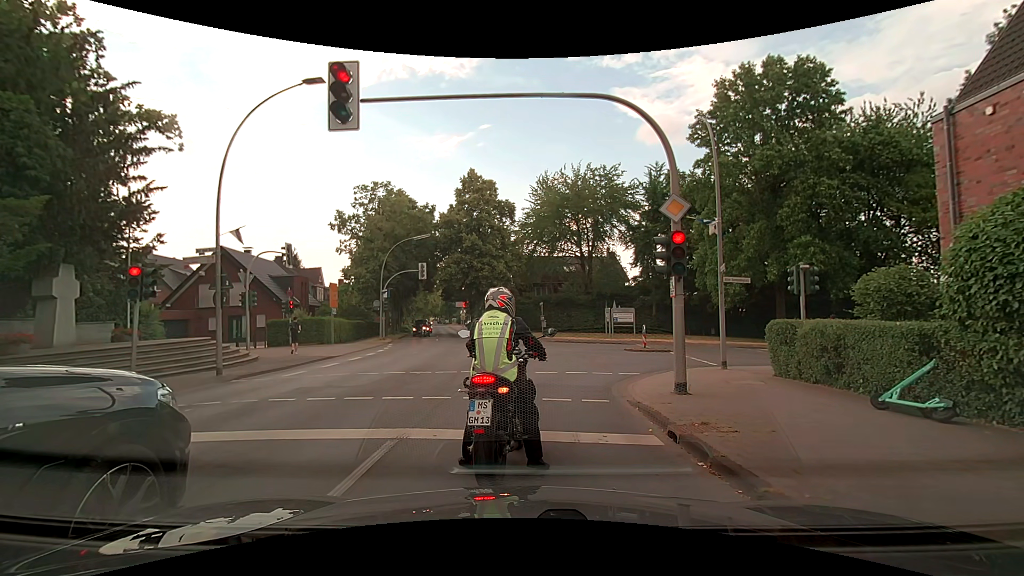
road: secondary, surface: asphalt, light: Day
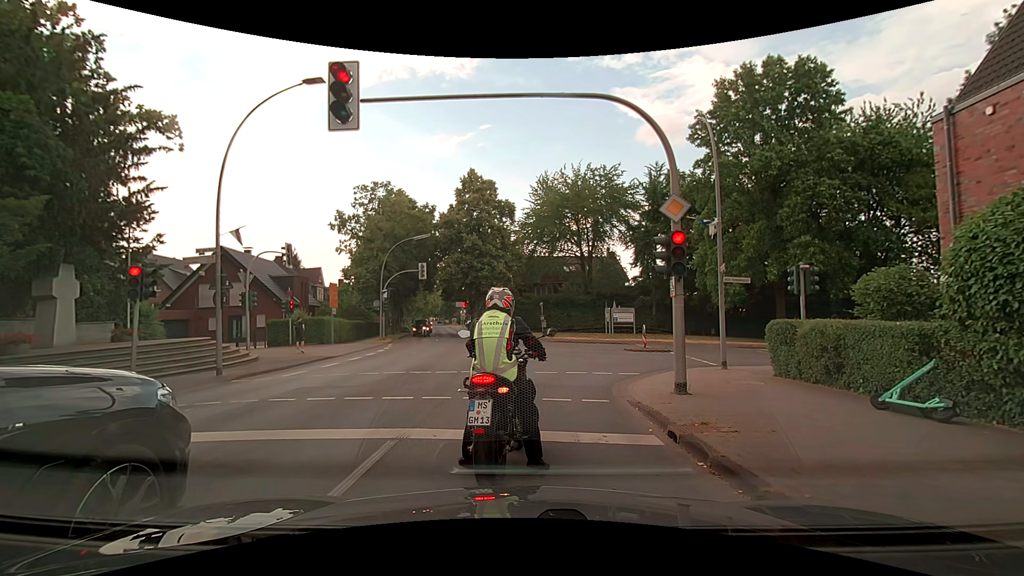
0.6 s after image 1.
(0.0, 0.0) m; 0°
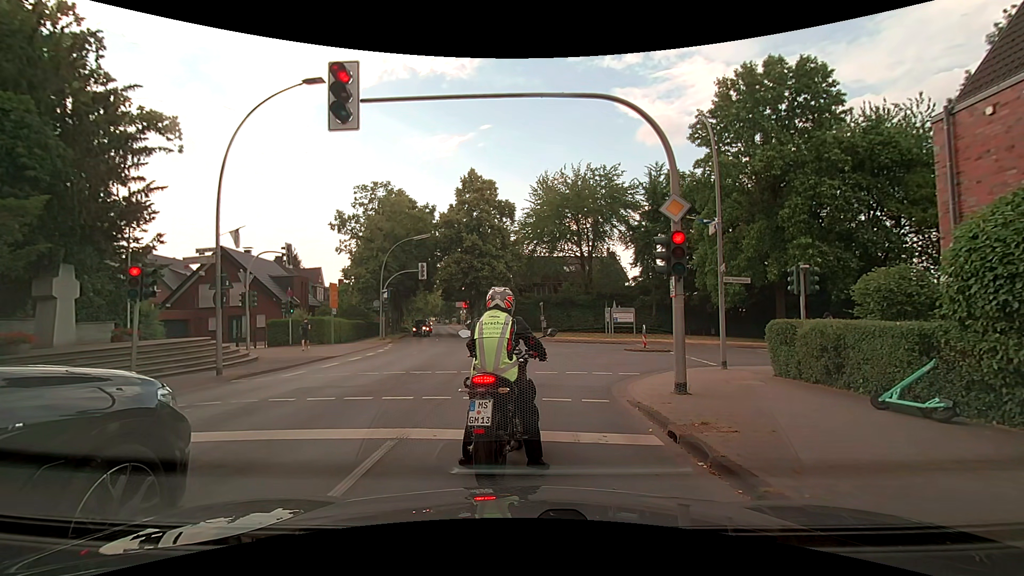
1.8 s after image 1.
(0.0, 0.0) m; 0°
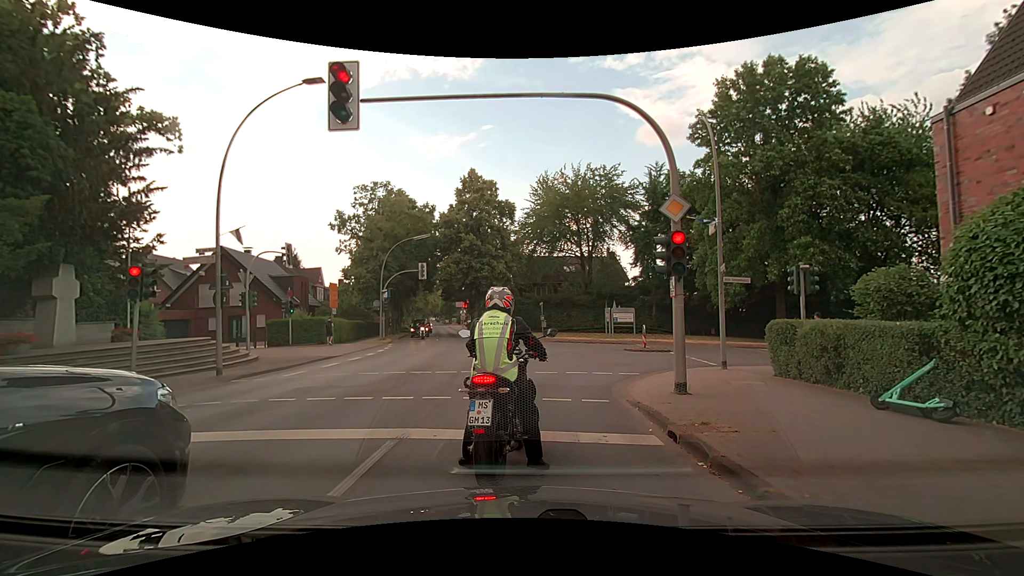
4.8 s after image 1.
(0.0, 0.0) m; 0°
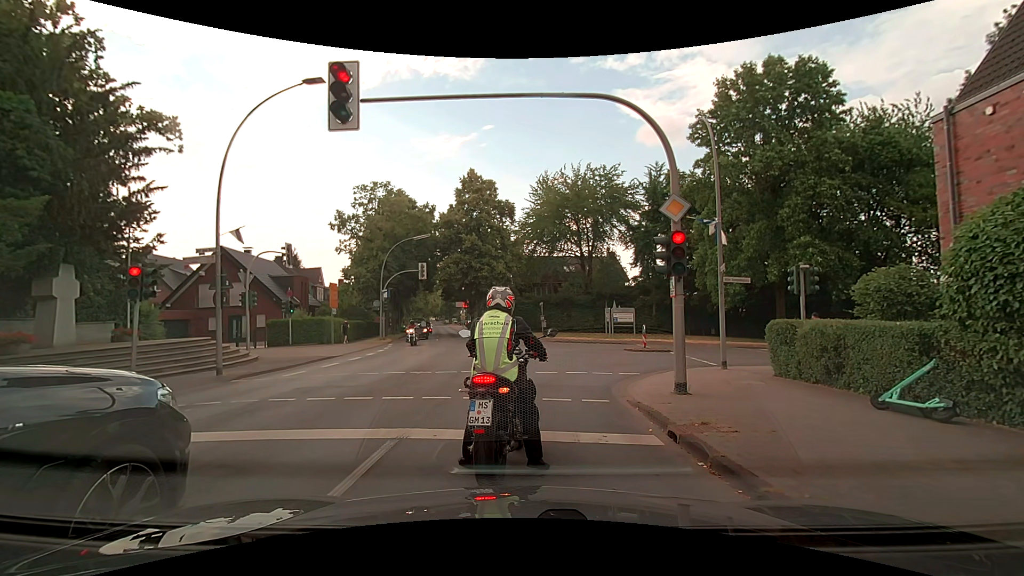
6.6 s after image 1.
(0.0, 0.0) m; 0°
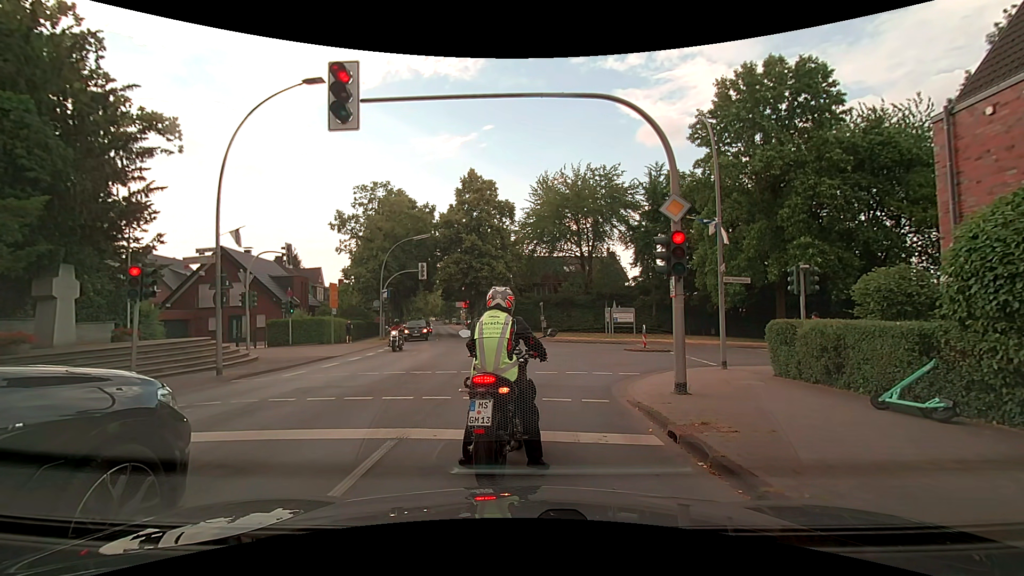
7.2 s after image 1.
(0.0, 0.0) m; 0°
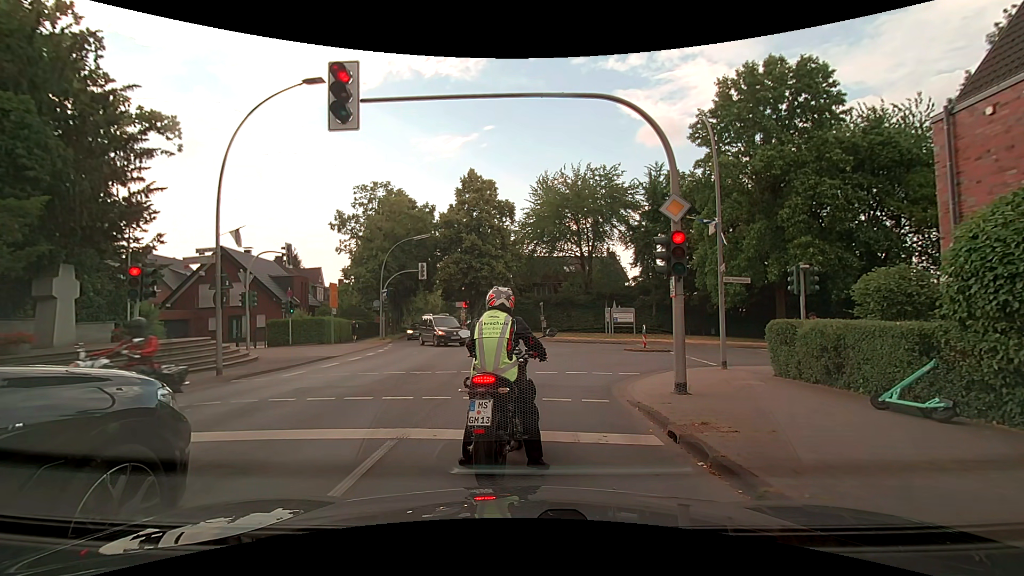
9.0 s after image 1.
(0.0, 0.0) m; 0°
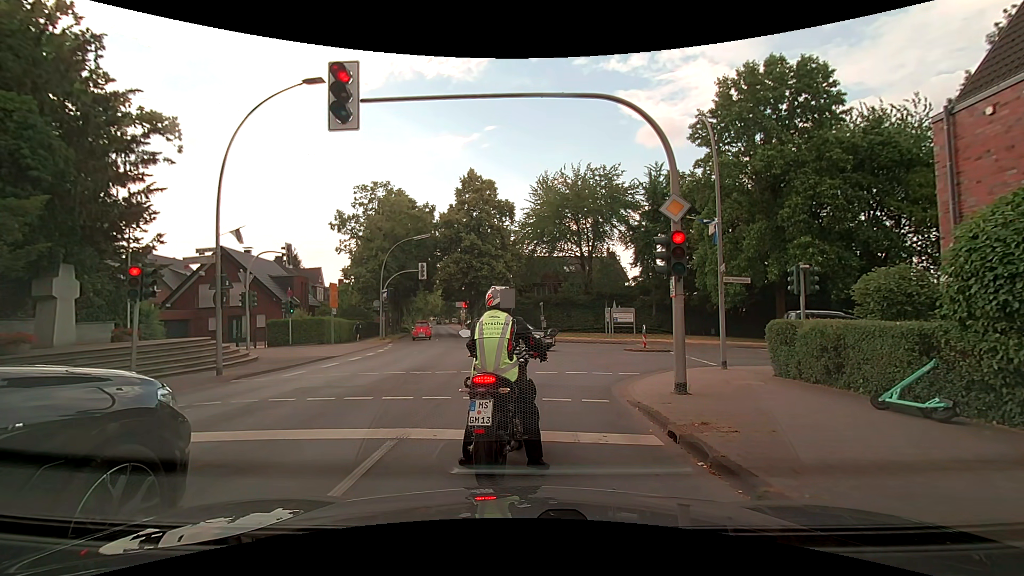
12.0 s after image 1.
(0.0, 0.0) m; 0°
